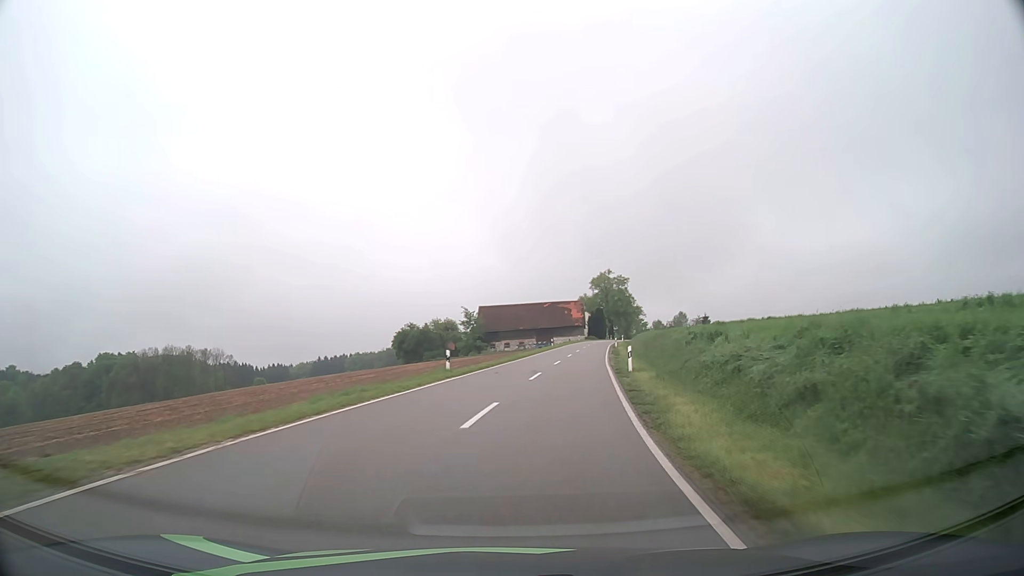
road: tertiary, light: Day
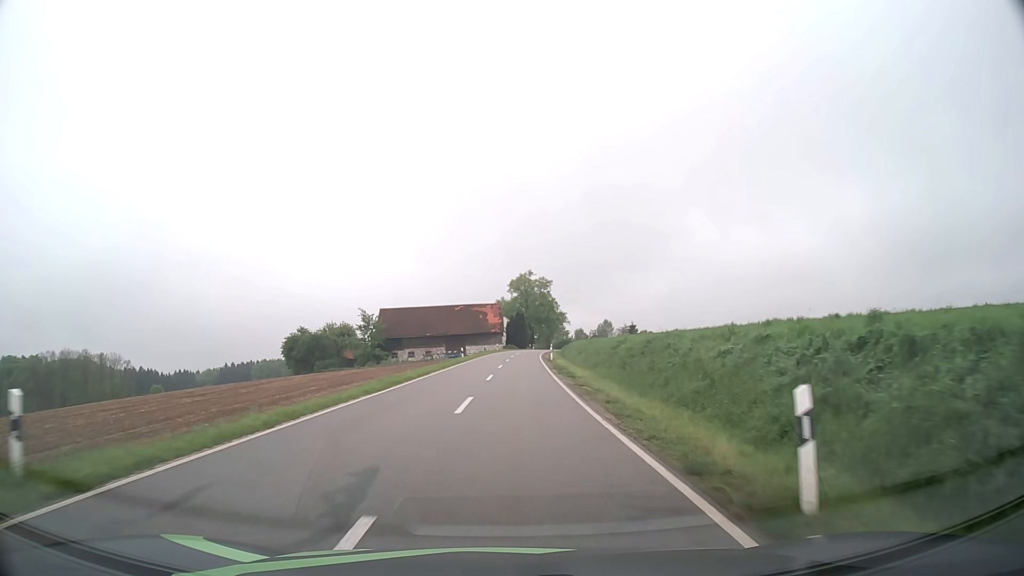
(+1.7, +20.9) m; +8°
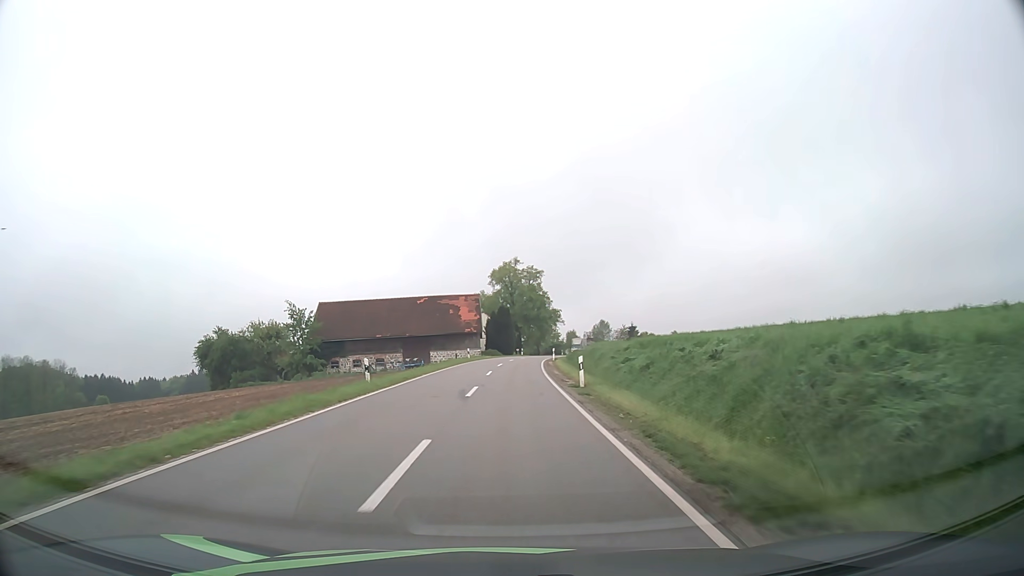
(+0.6, +31.8) m; +2°
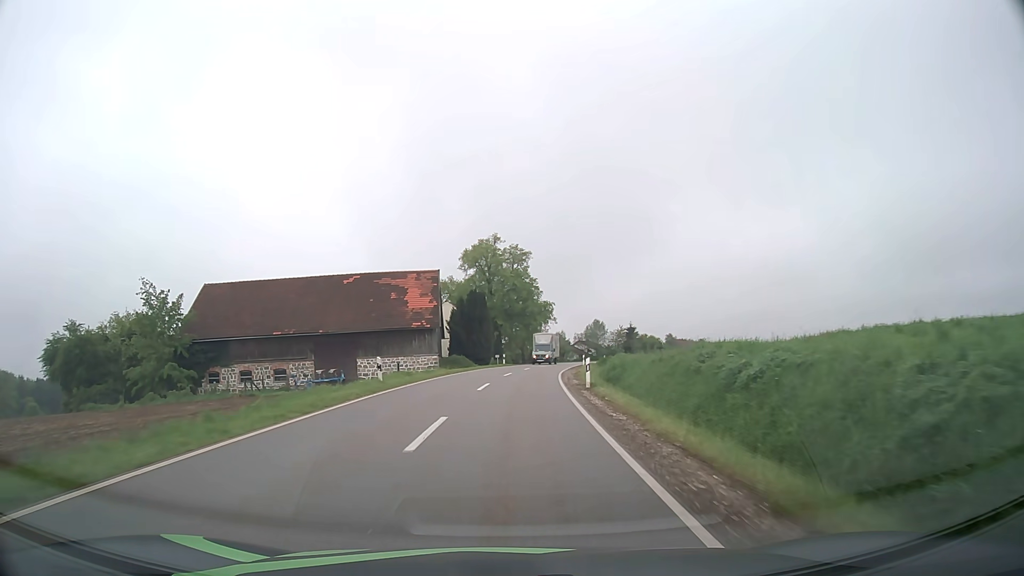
(+0.3, +33.3) m; +2°
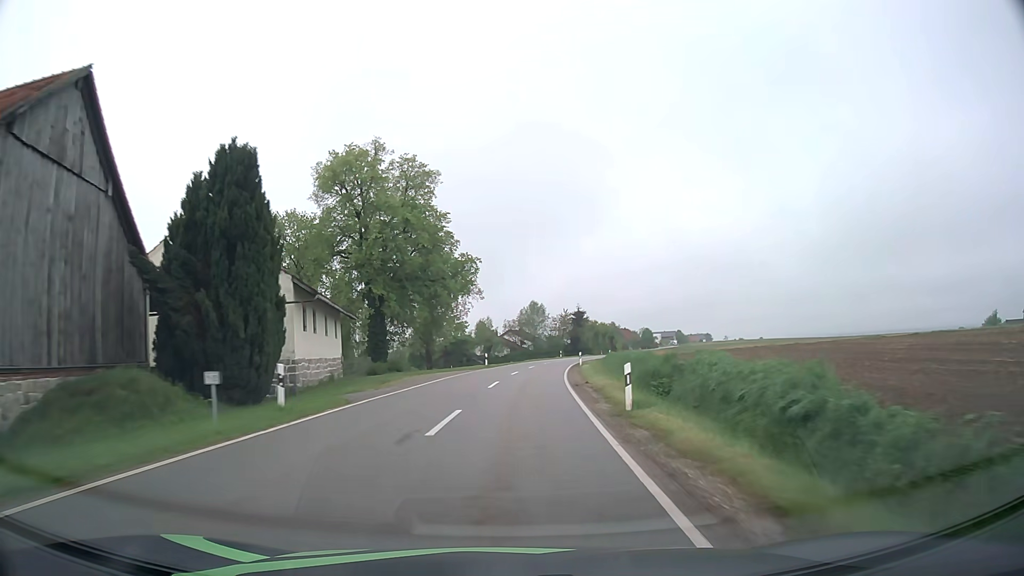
(+2.7, +46.9) m; +7°
(0, +10) (0, +20) (+1, +30) (+2, +40) (+3, +50) (+4, +60) (+6, +70) (+8, +79) (+10, +89) (+13, +99) m
